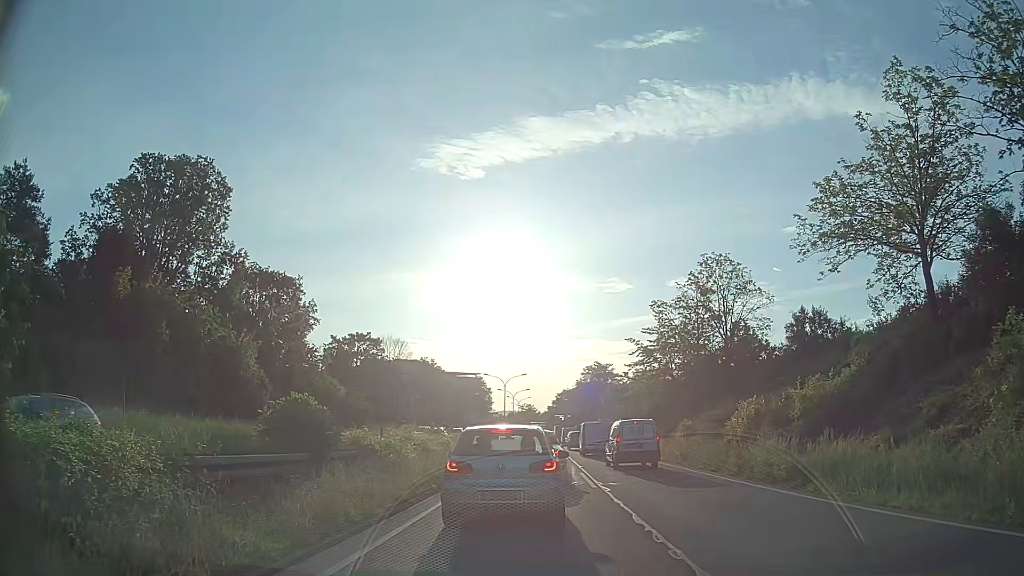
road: trunk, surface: asphalt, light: Day
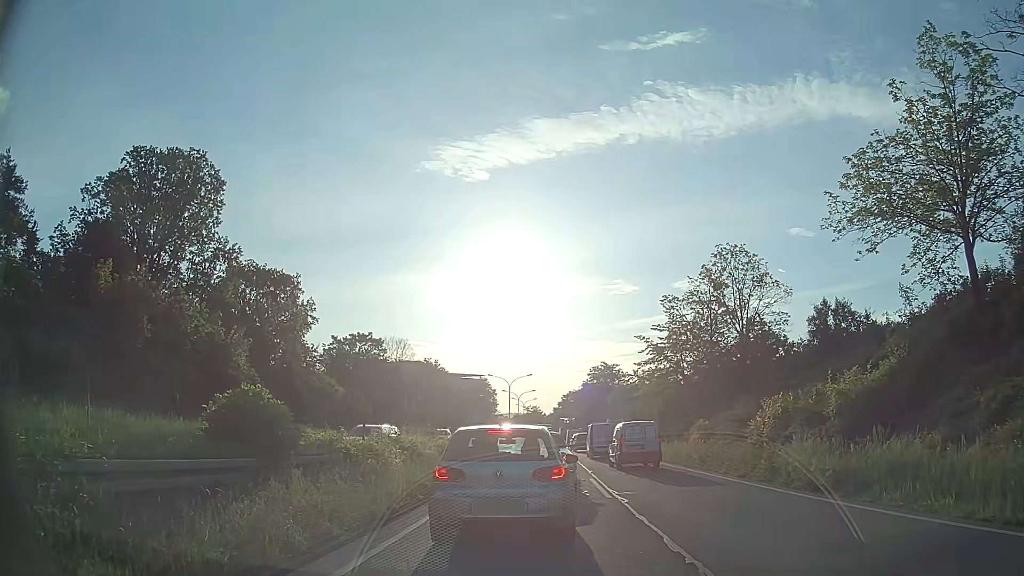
(+0.1, +2.3) m; +1°
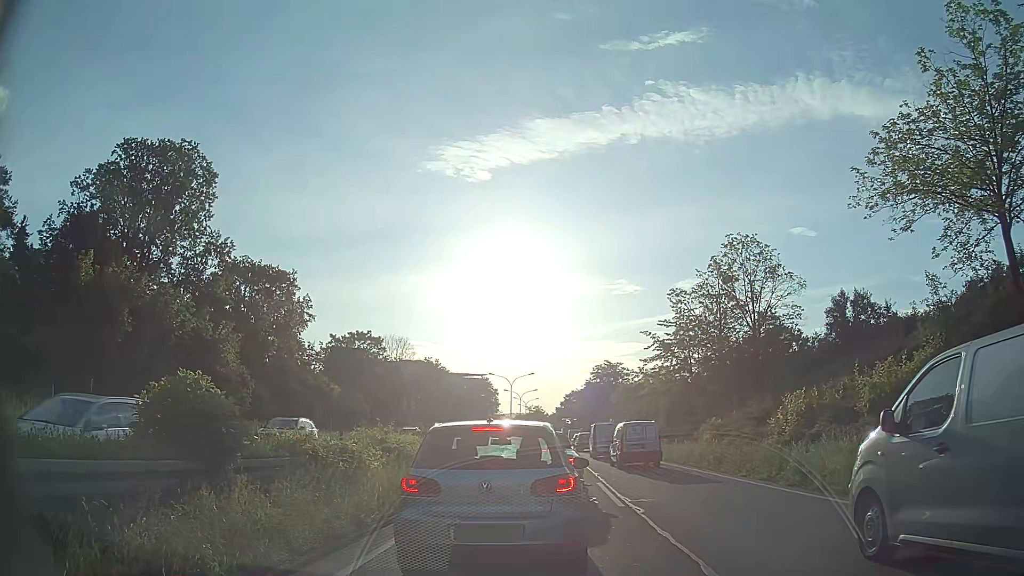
(0.0, +1.8) m; +1°
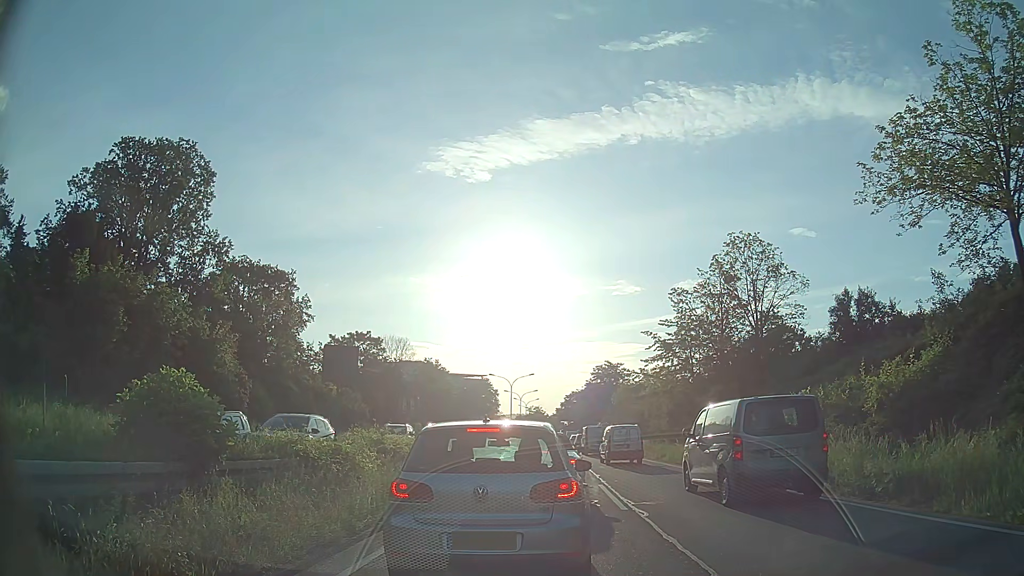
(0.0, +0.5) m; 0°
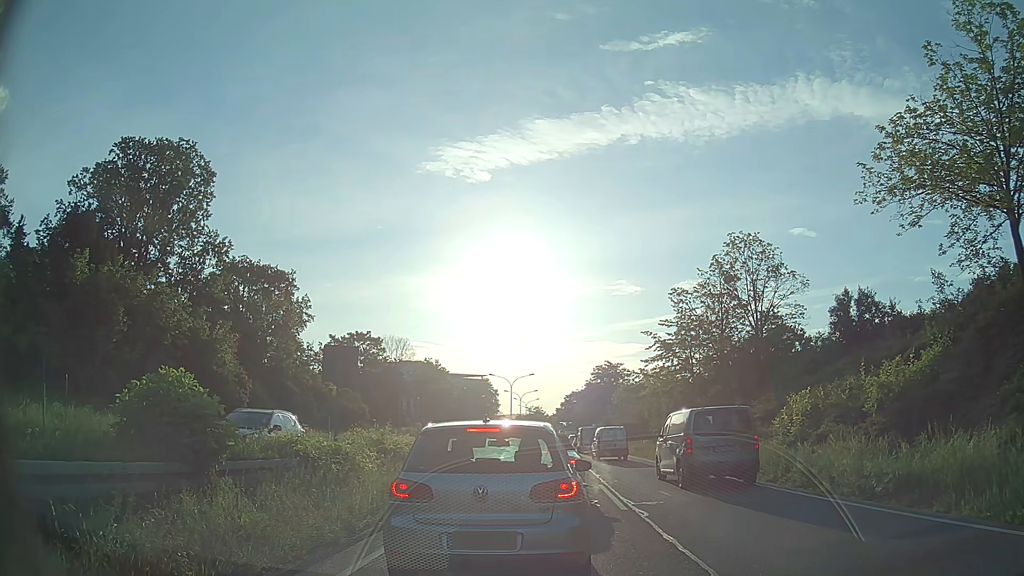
(0.0, 0.0) m; 0°
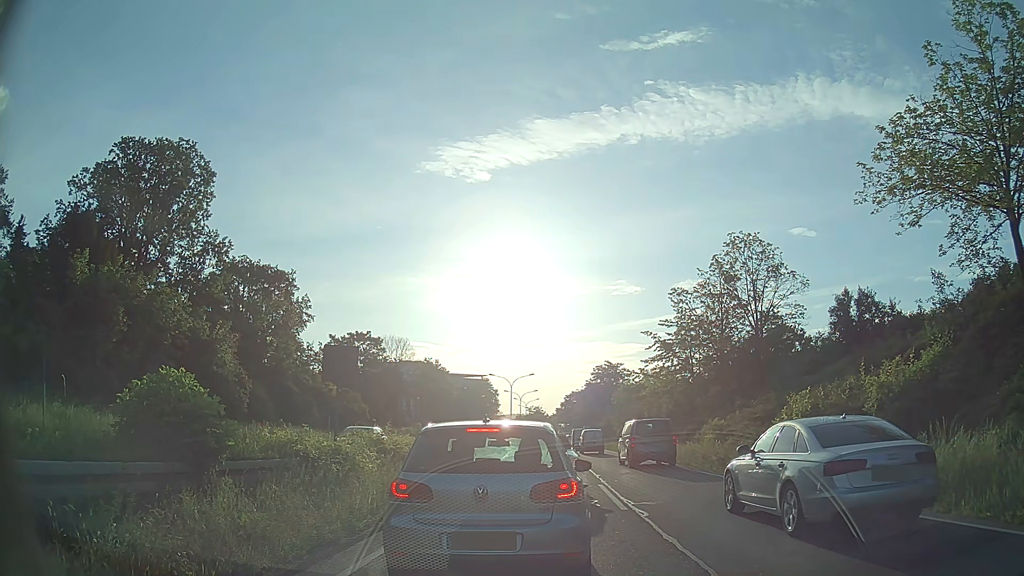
(0.0, 0.0) m; 0°
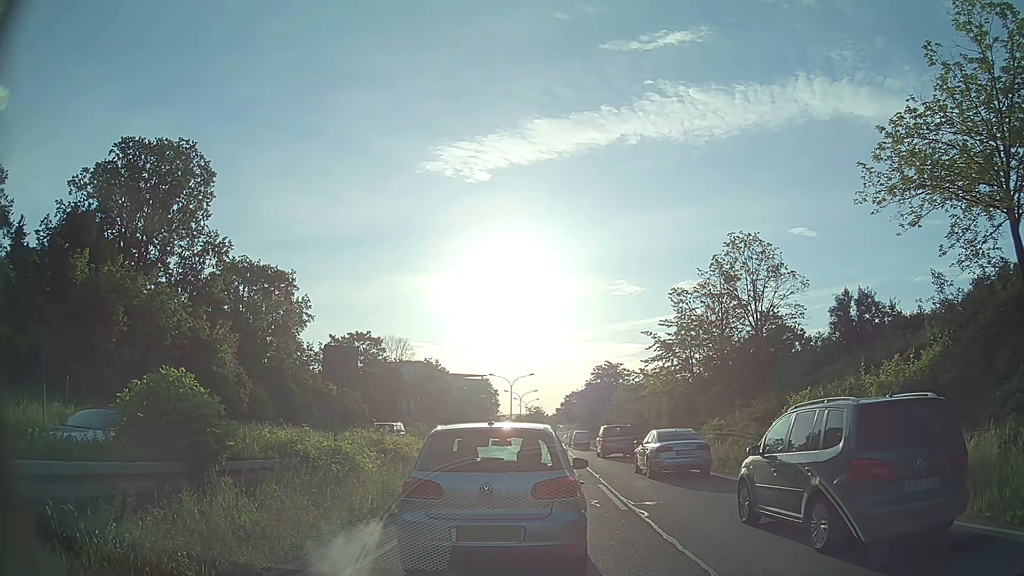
(0.0, 0.0) m; 0°
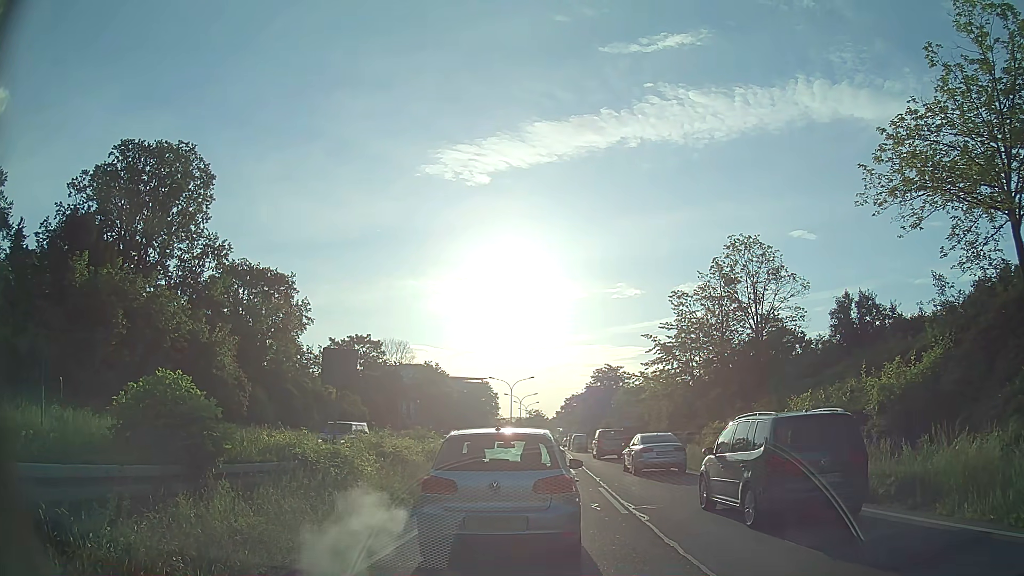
(0.0, +0.1) m; 0°
